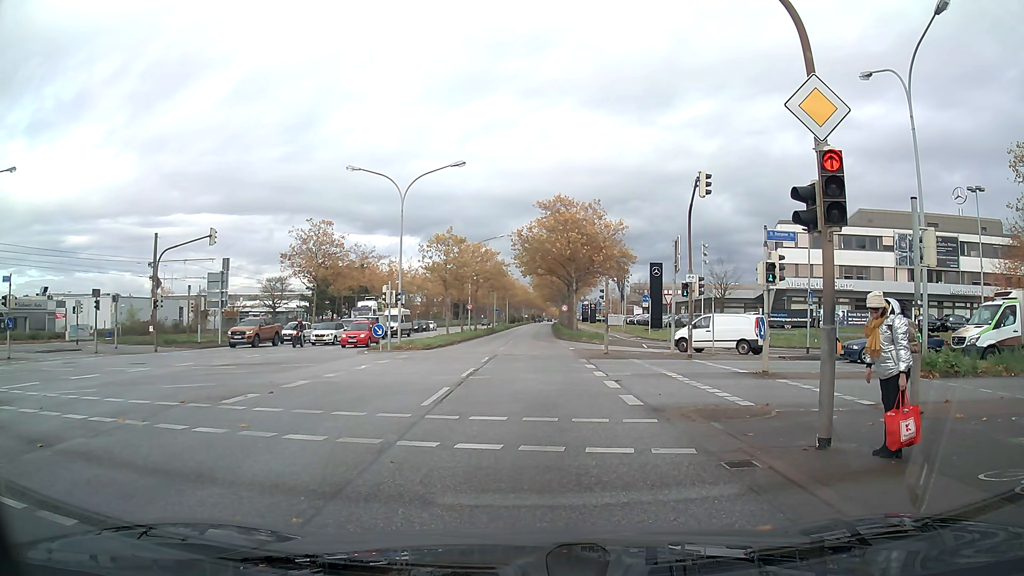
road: primary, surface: asphalt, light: Day
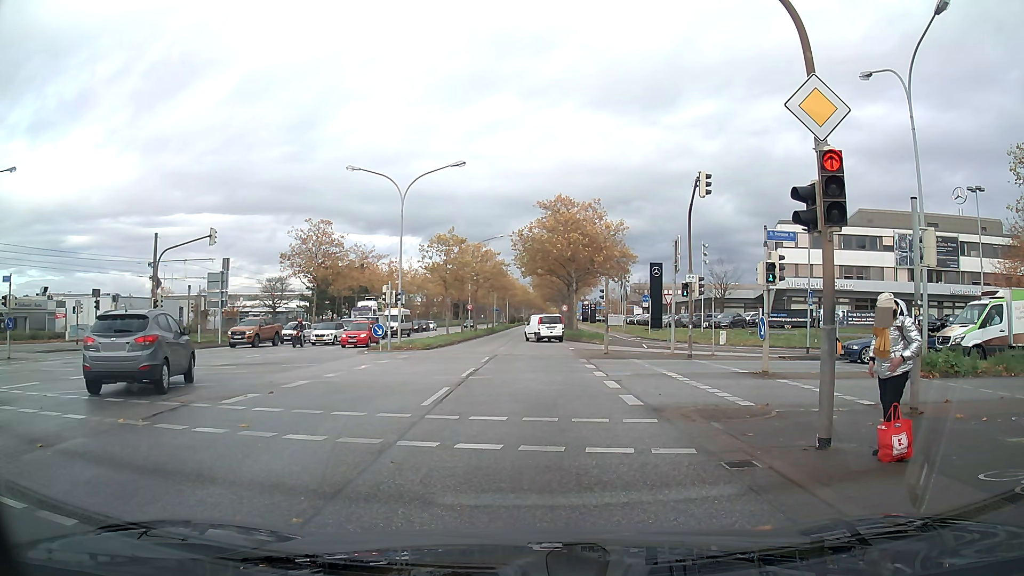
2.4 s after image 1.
(0.0, 0.0) m; 0°
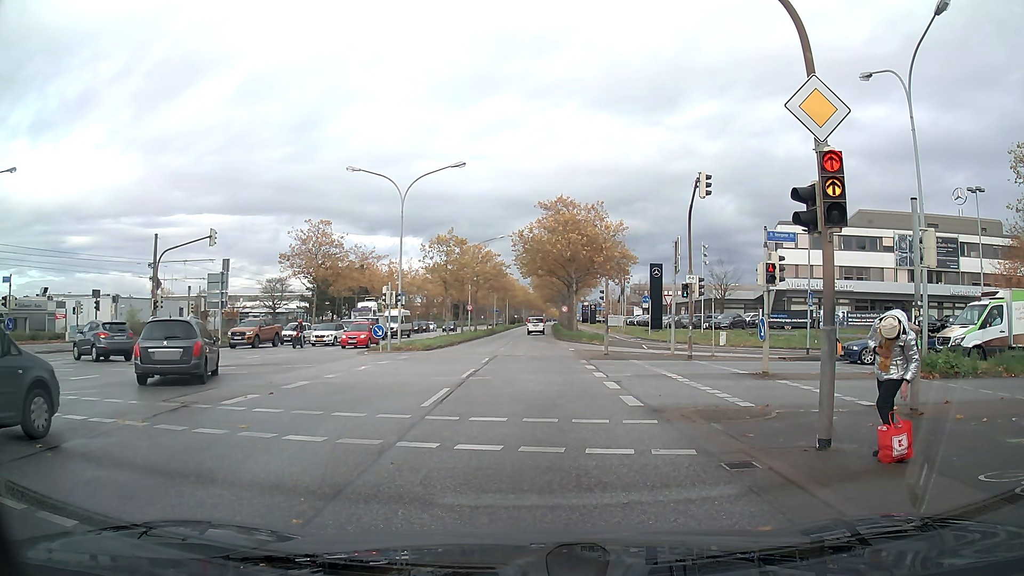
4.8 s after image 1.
(0.0, 0.0) m; 0°
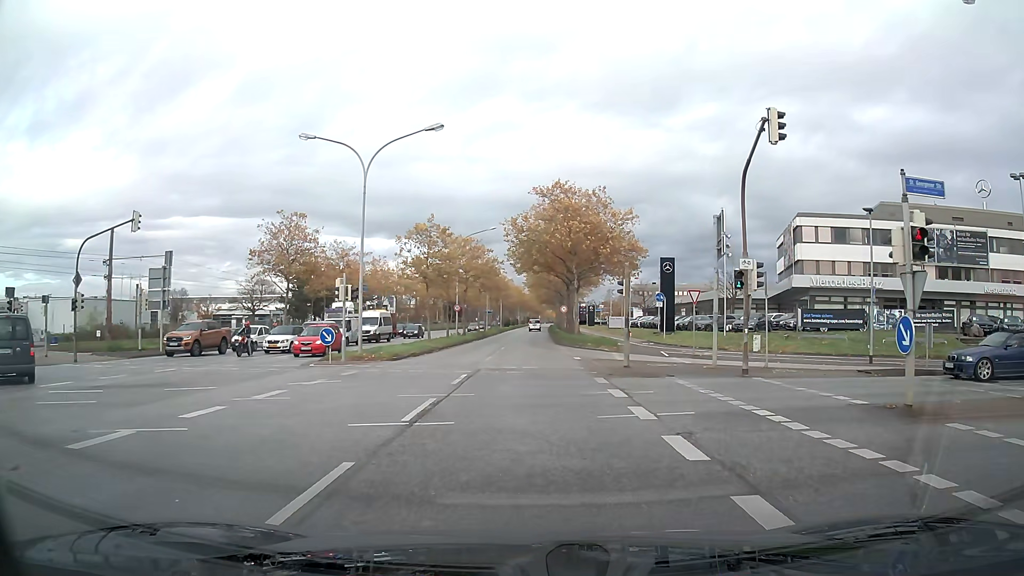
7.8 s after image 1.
(0.0, +7.7) m; +1°
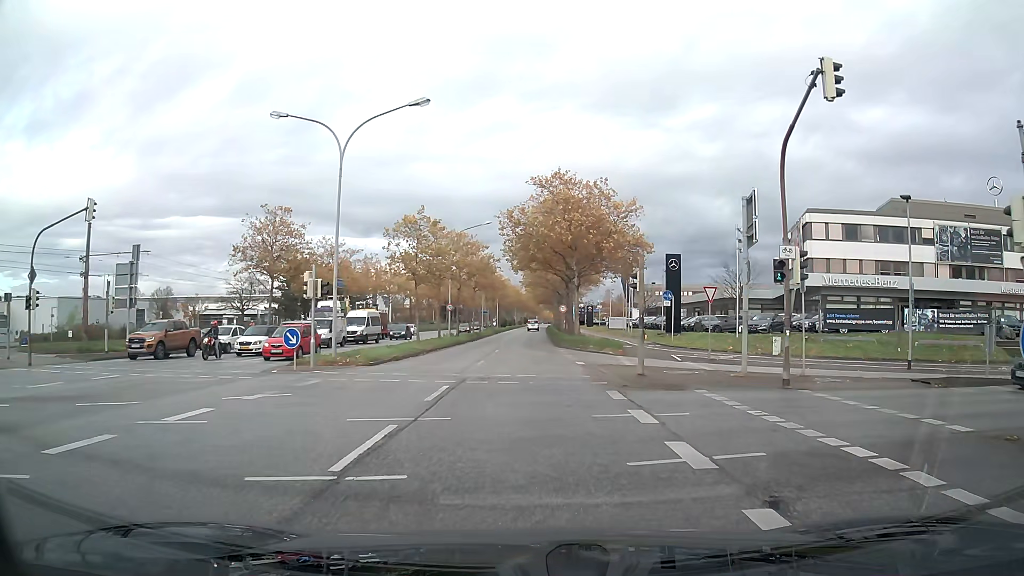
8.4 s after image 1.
(0.0, +3.5) m; 0°
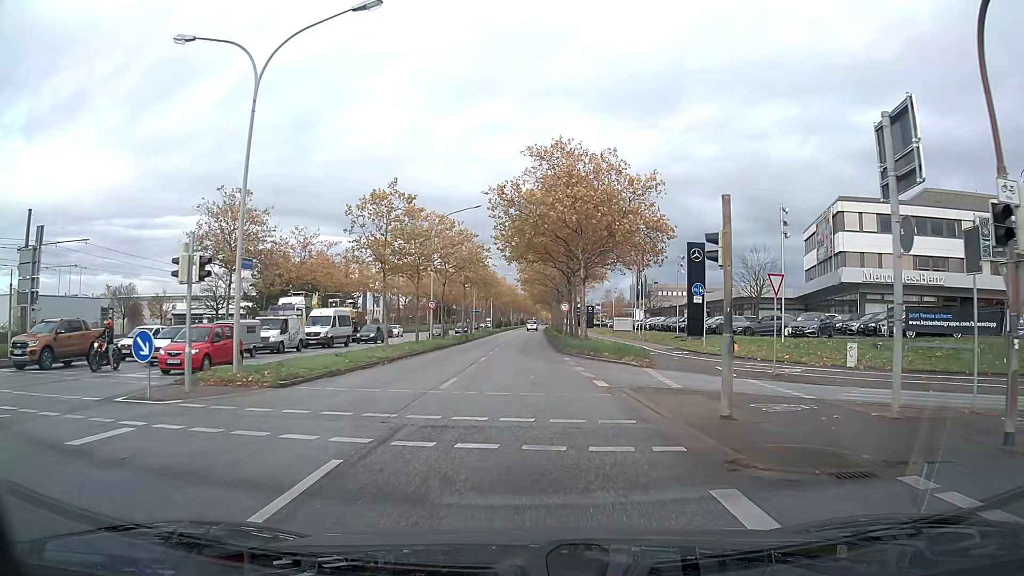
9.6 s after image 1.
(0.0, +8.5) m; 0°
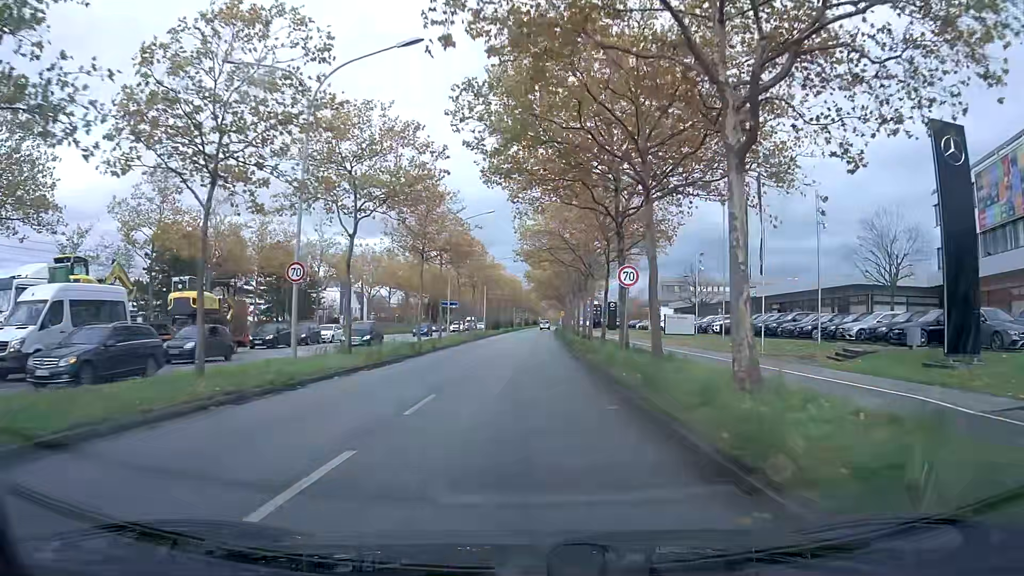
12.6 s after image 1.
(-0.2, +28.9) m; -1°
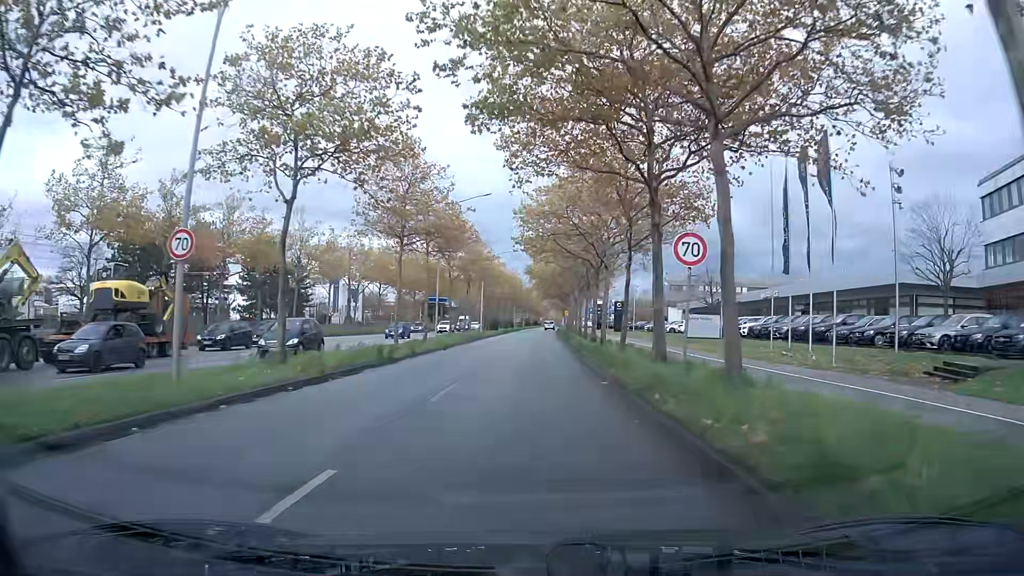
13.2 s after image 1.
(0.0, +7.0) m; 0°
(0, +10) (0, +20) (0, +30) (+1, +40) (+1, +50) (+1, +60) (+1, +70) (+2, +80) (+2, +90) (+3, +100) m
